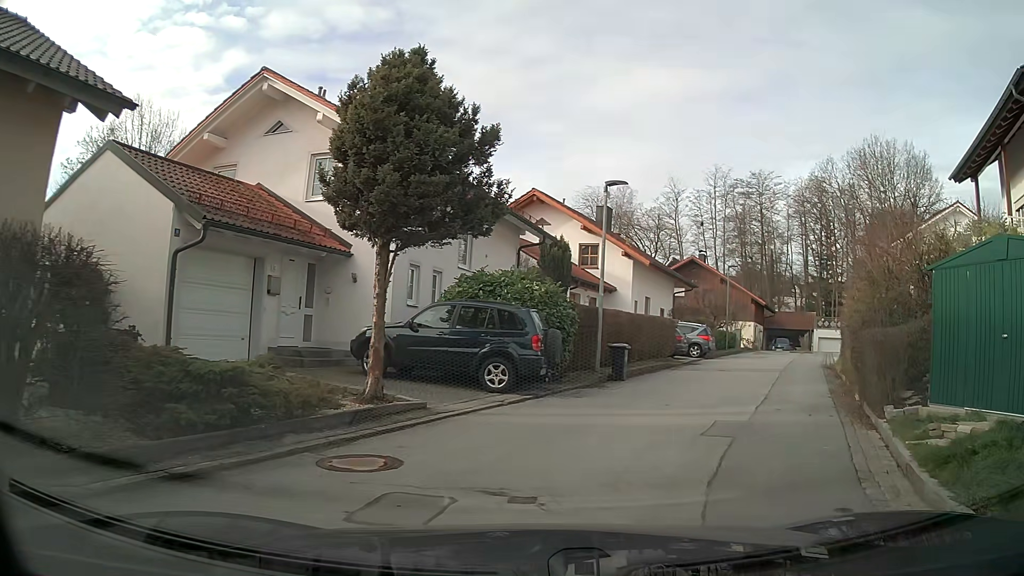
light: Day
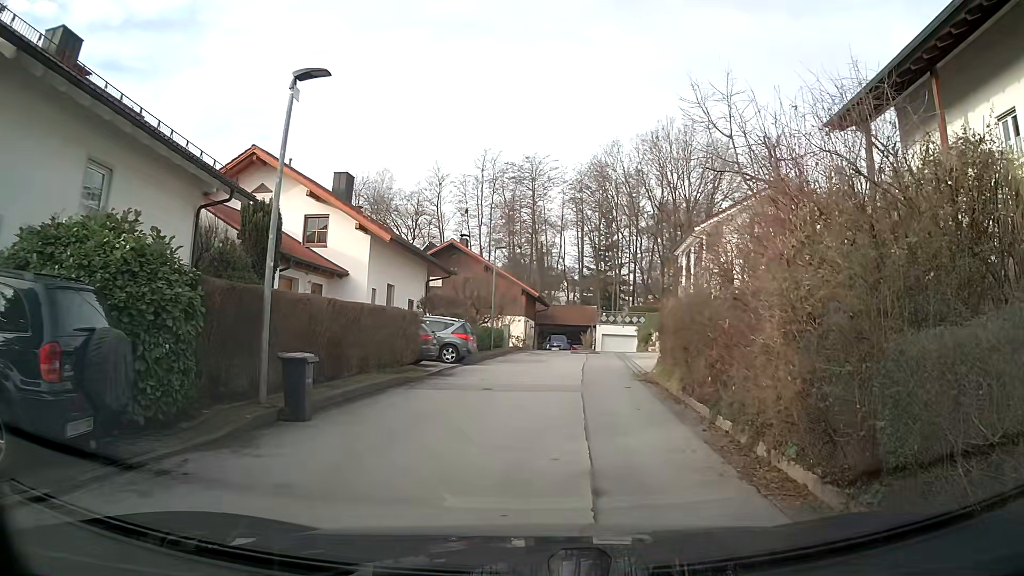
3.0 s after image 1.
(+1.5, +7.6) m; +19°
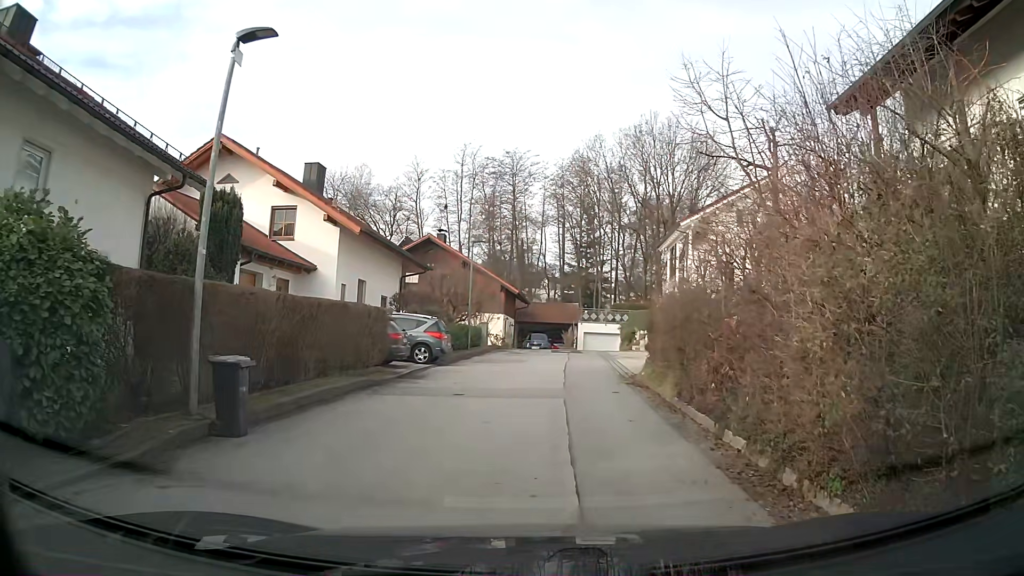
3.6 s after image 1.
(0.0, +1.5) m; +1°
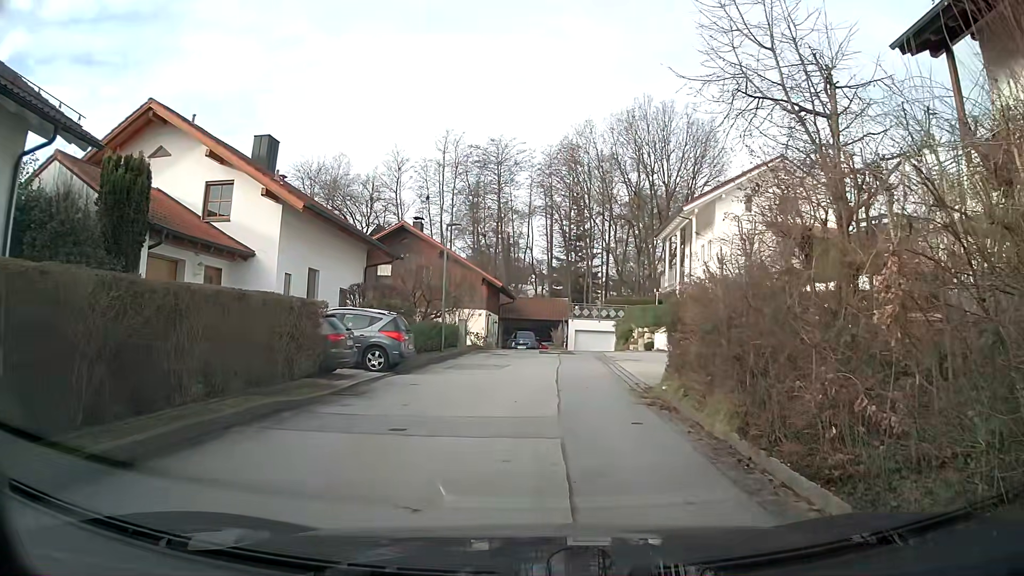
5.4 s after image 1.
(0.0, +4.5) m; +1°
